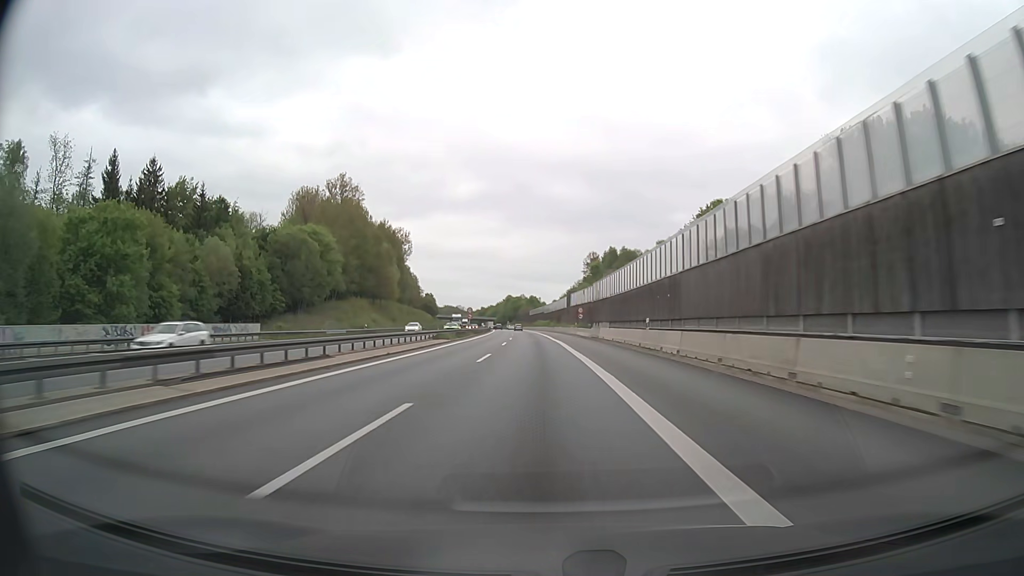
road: motorway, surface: asphalt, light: Day
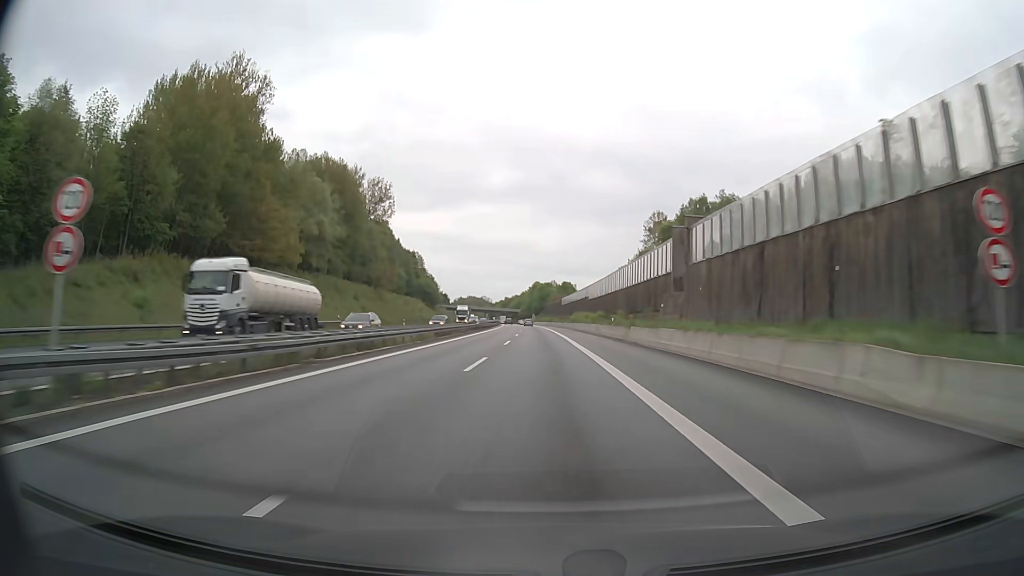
(-2.1, +78.6) m; -3°
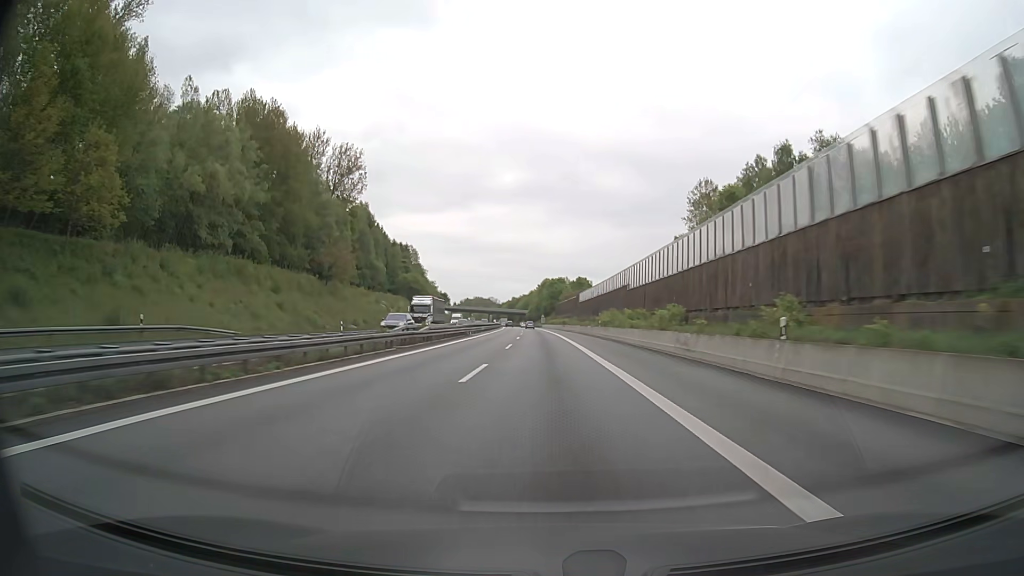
(-0.2, +38.6) m; -1°
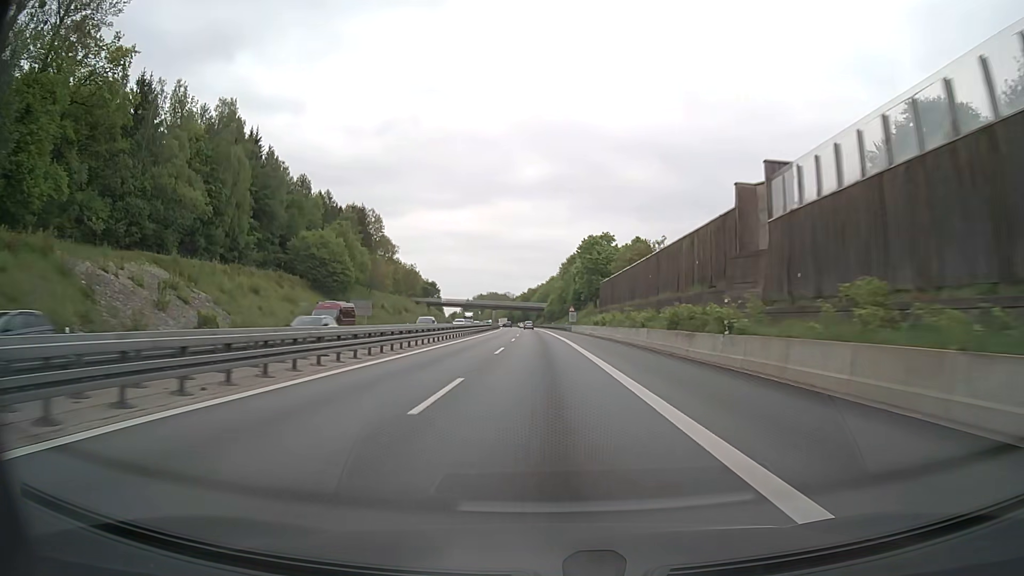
(-1.3, +95.4) m; -2°
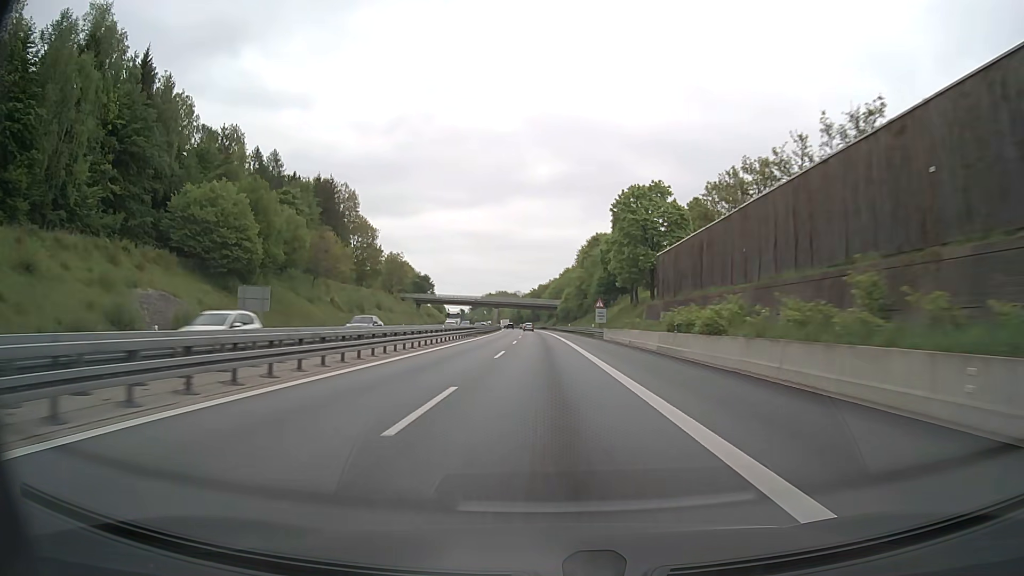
(-0.3, +38.0) m; -1°
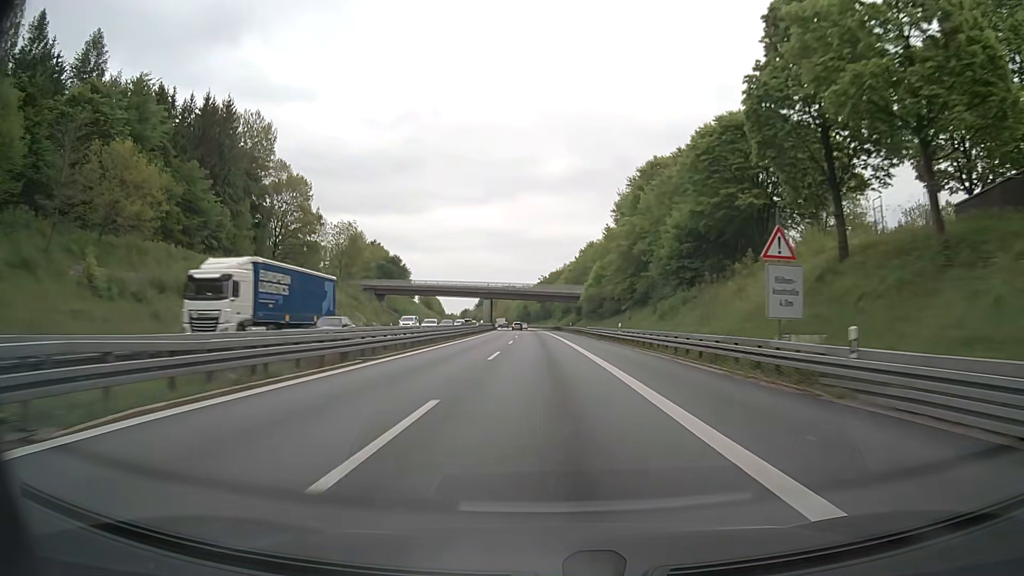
(-0.5, +57.1) m; -1°
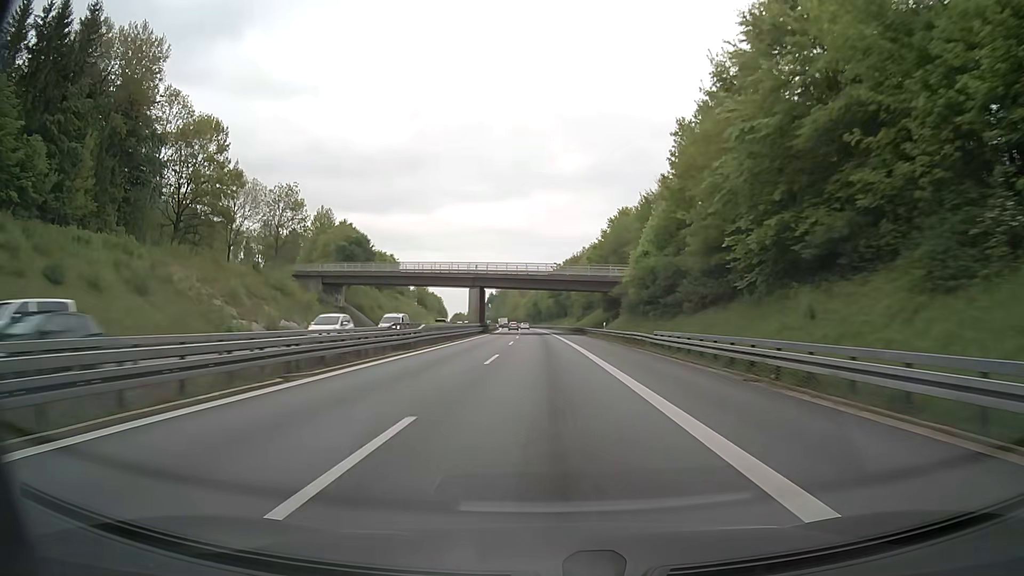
(-0.2, +38.0) m; -1°
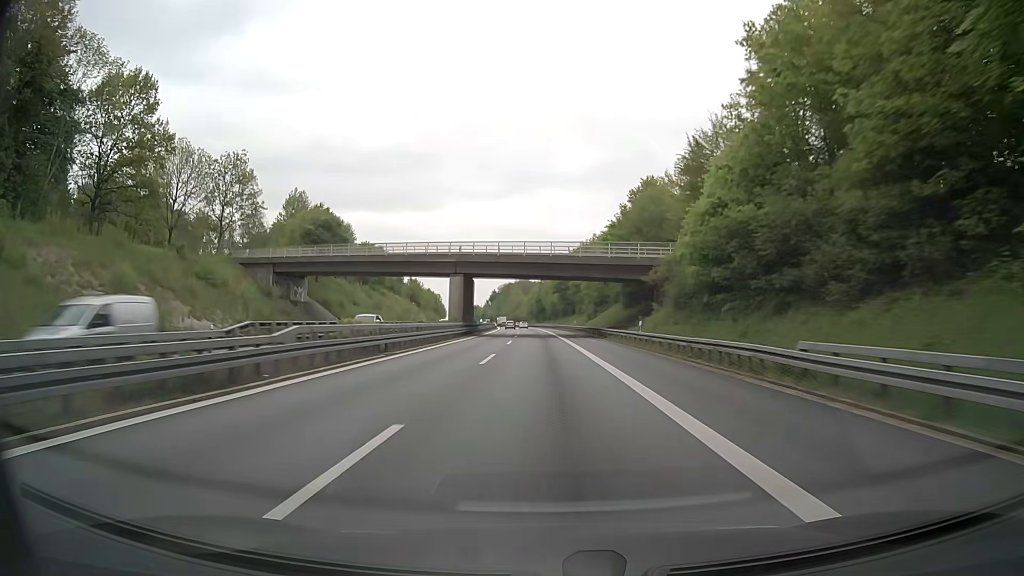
(-0.1, +19.0) m; 0°
(0, +10) (0, +20) (0, +30) (0, +40) (-1, +50) (-1, +60) (-1, +70) (-1, +80) (-2, +90) (-2, +100) m
